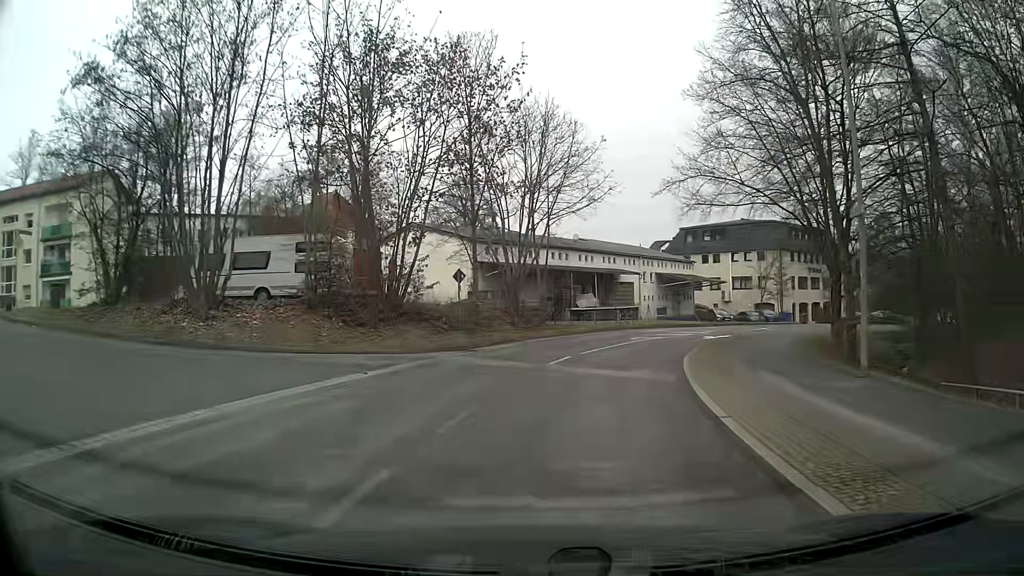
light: Day
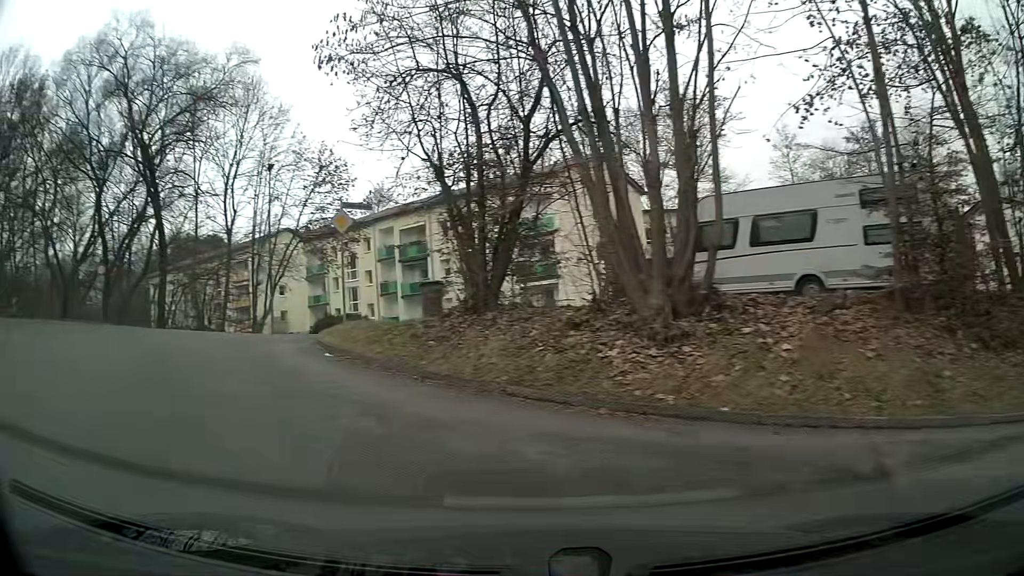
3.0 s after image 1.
(-3.7, +10.5) m; -54°
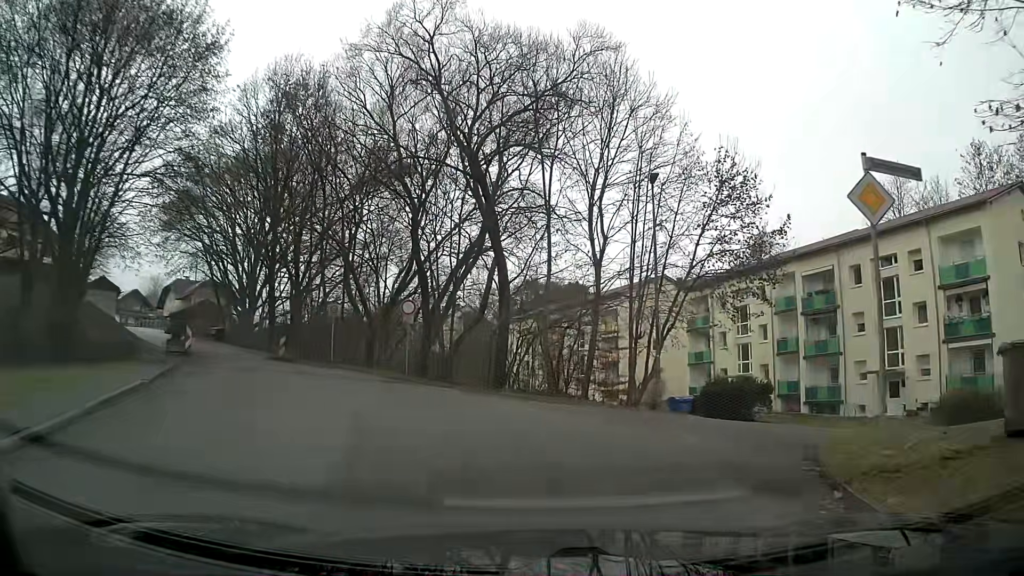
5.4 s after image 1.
(-2.7, +8.7) m; -25°
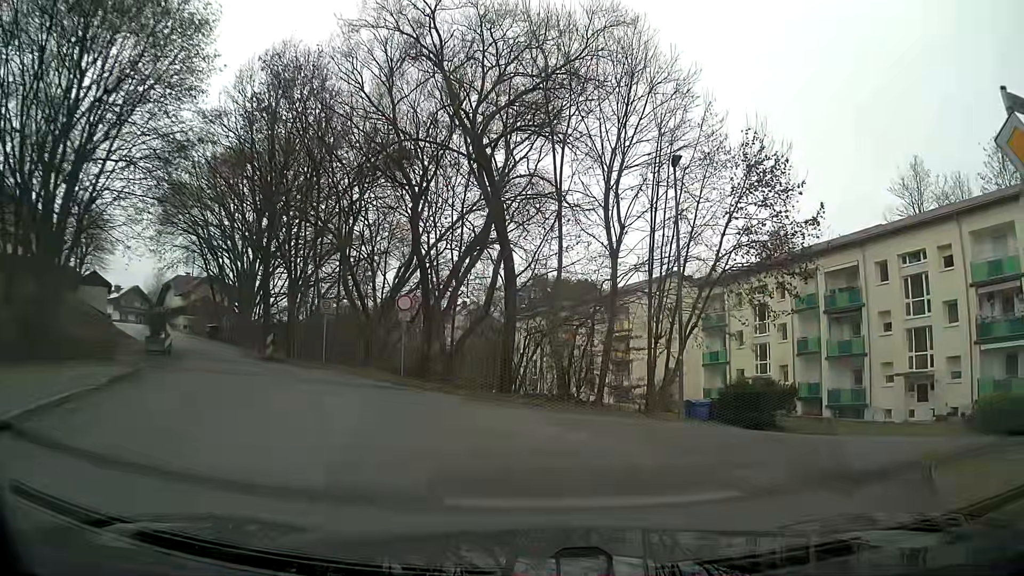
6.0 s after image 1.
(0.0, +2.4) m; +1°
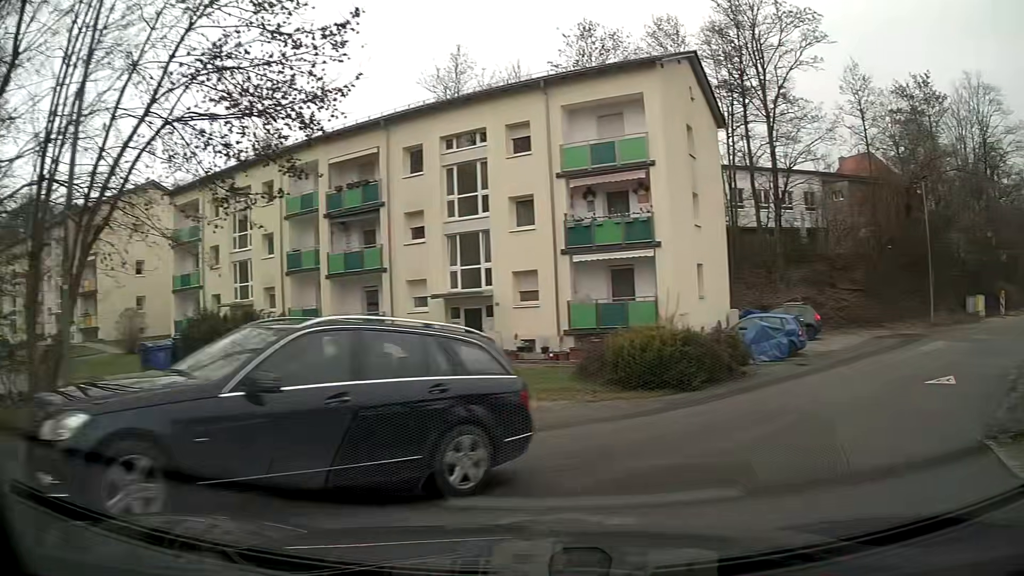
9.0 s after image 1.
(+3.4, +9.8) m; +50°
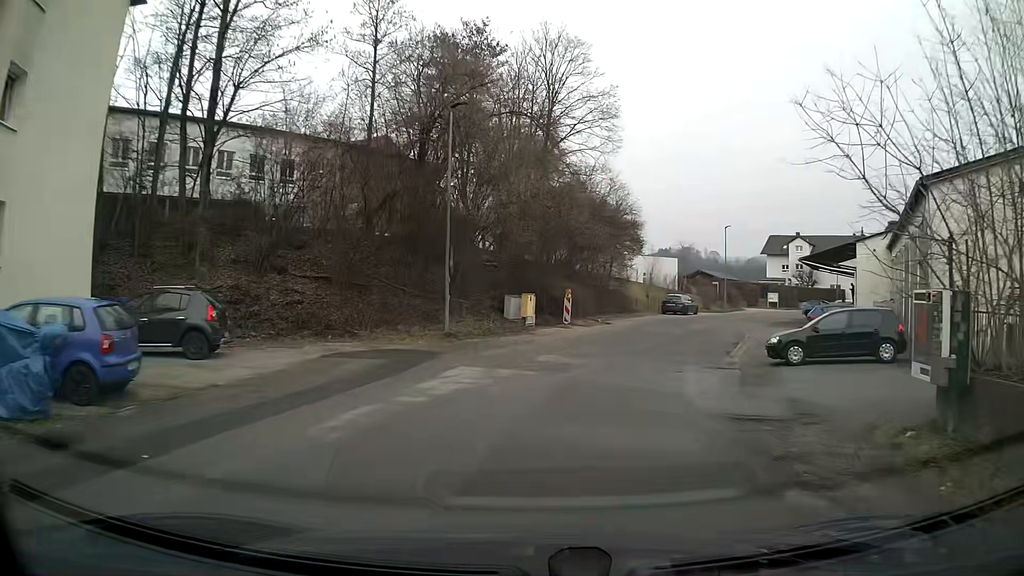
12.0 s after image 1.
(+6.2, +13.5) m; +37°
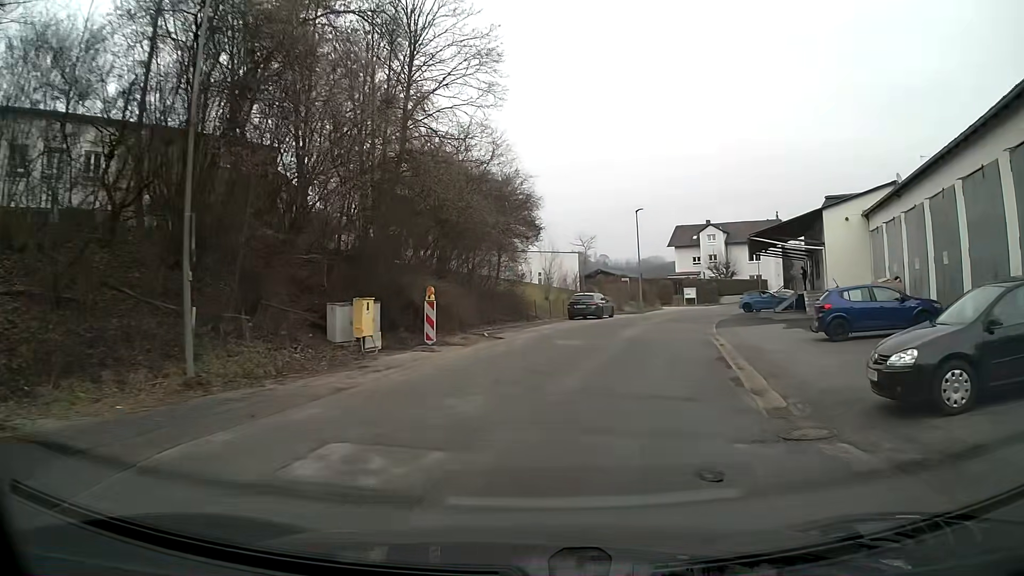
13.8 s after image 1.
(+0.9, +11.4) m; +10°
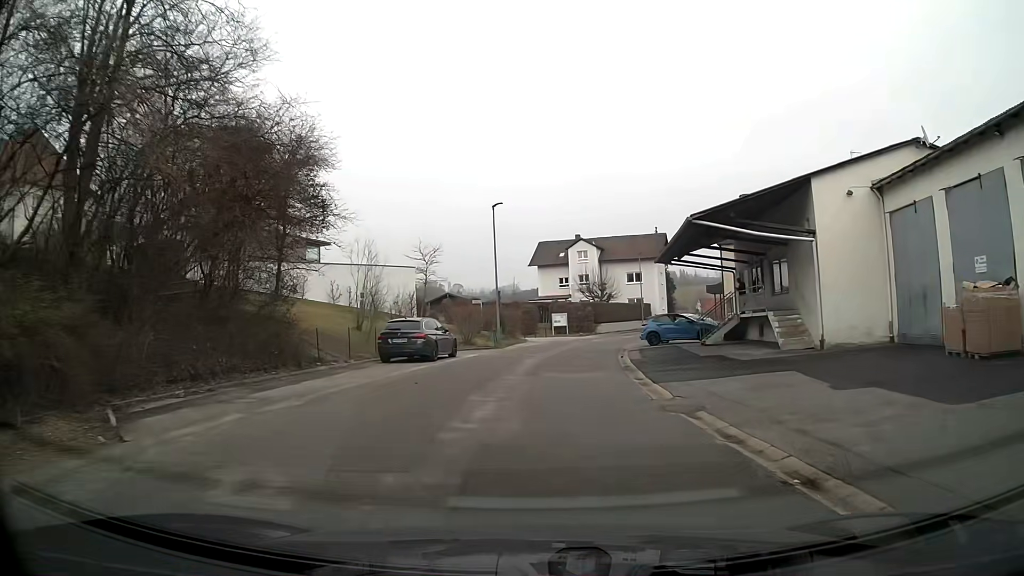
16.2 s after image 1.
(+1.5, +15.0) m; +10°
(0, +10) (+1, +20) (+2, +30) (+4, +40) (+6, +49) (+10, +59) (+15, +68) (+20, +76) (+26, +84) (+34, +83) m
